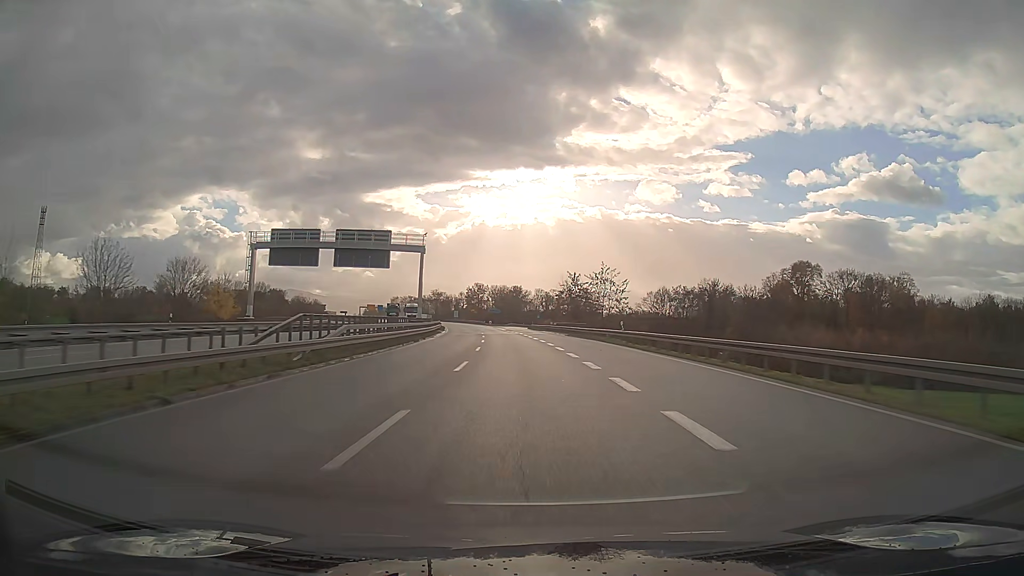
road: trunk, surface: asphalt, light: Day
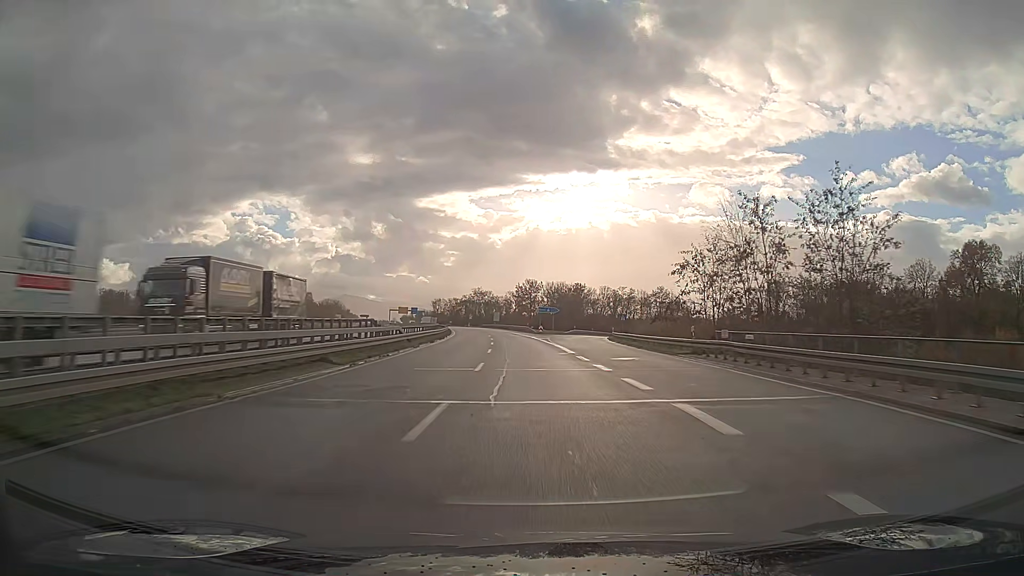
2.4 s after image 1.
(-2.5, +58.1) m; -5°
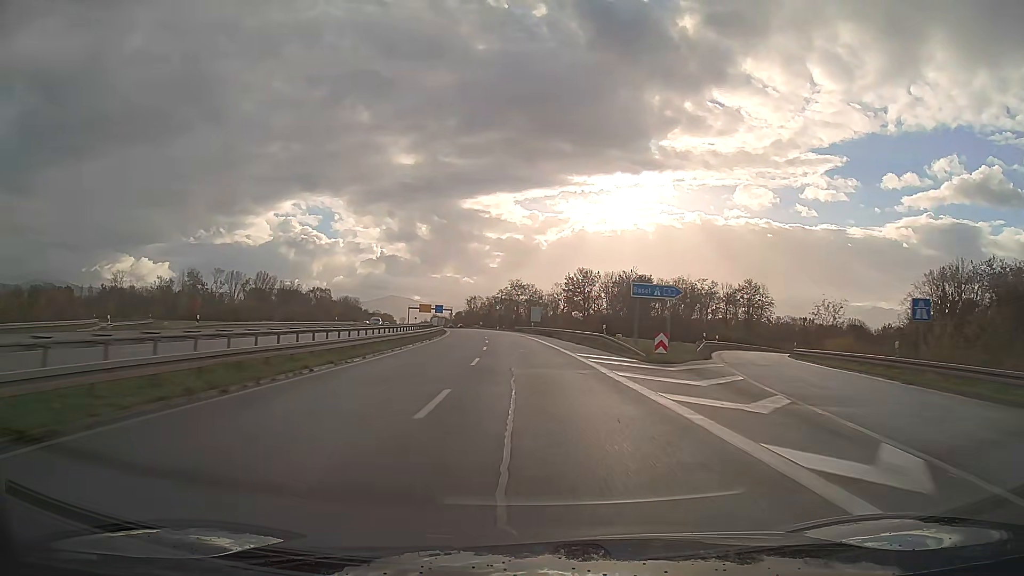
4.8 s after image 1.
(-2.0, +57.8) m; -4°
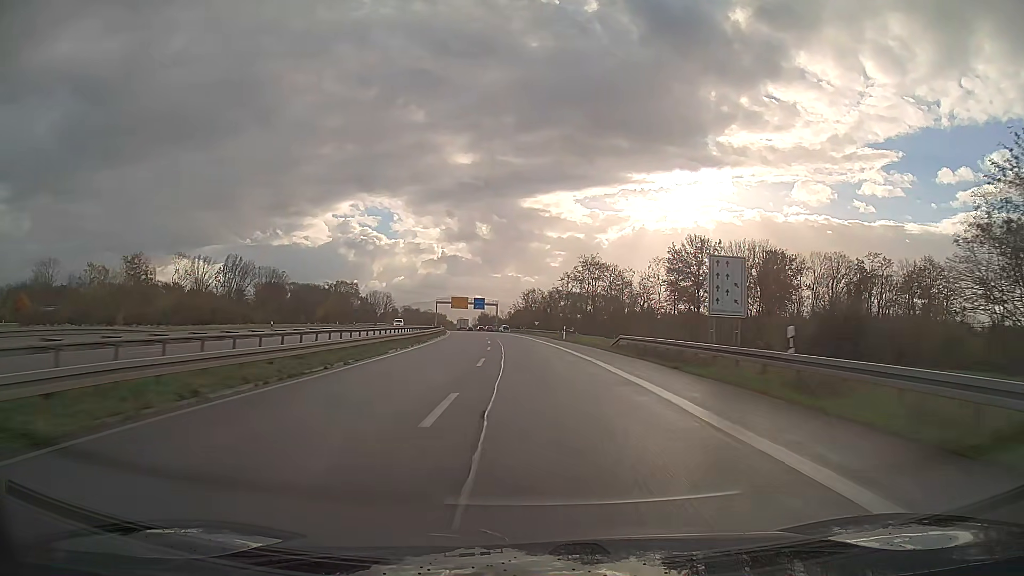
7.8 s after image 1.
(-3.6, +71.7) m; -5°
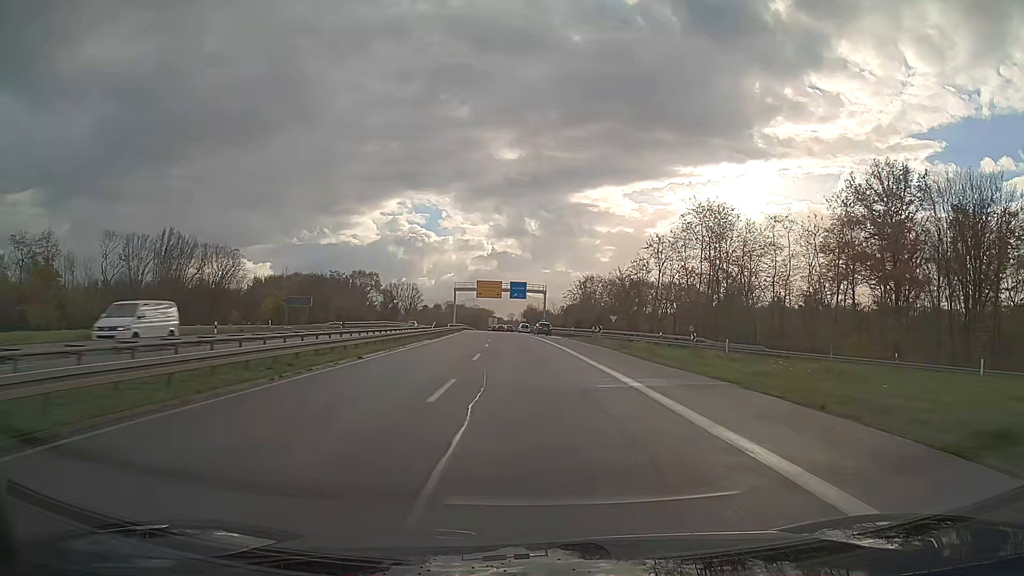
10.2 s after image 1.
(-2.1, +56.9) m; -4°
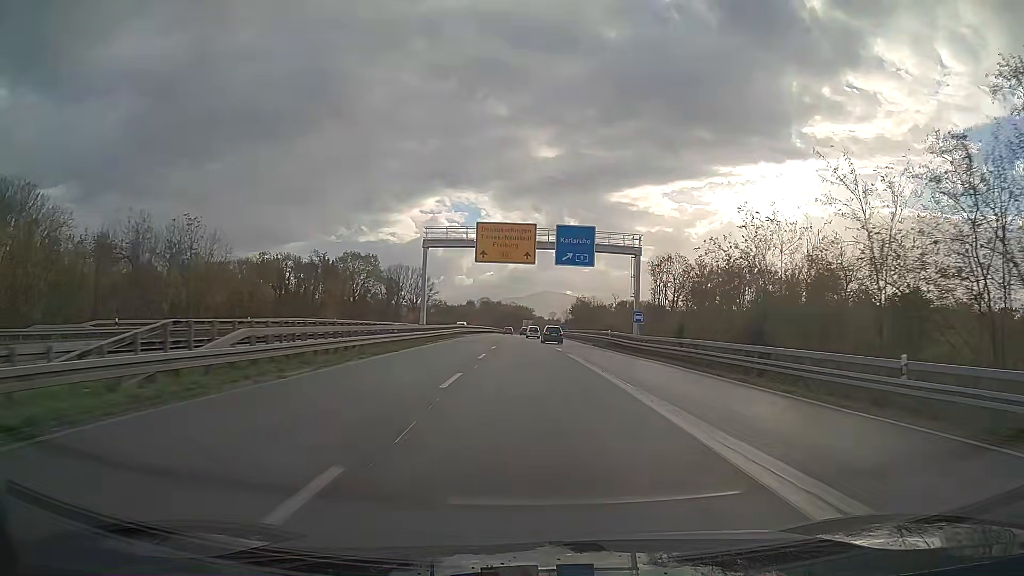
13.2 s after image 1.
(-2.3, +68.2) m; -3°
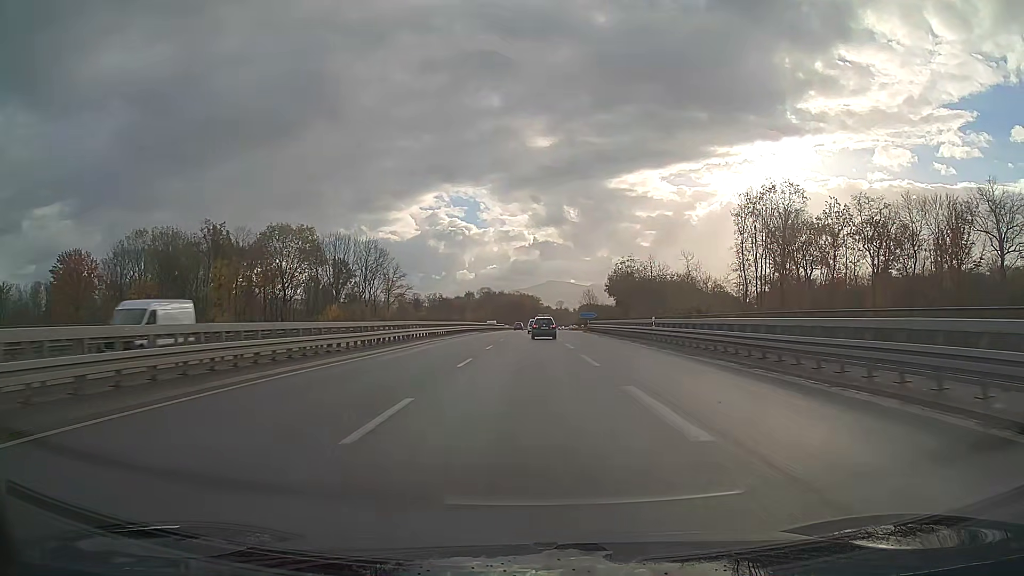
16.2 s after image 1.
(-0.3, +65.5) m; 0°
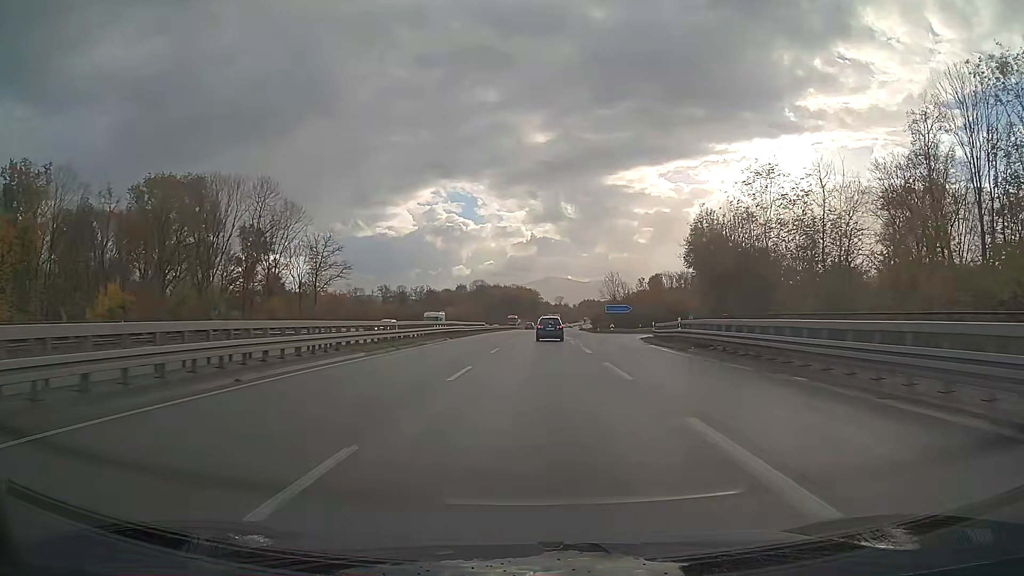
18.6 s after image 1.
(0.0, +51.4) m; 0°
